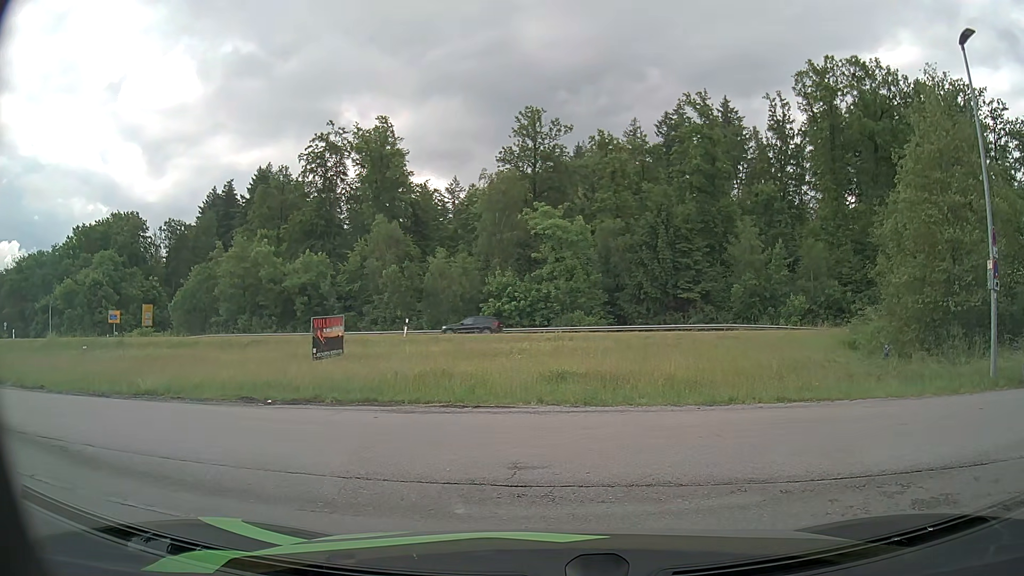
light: Day
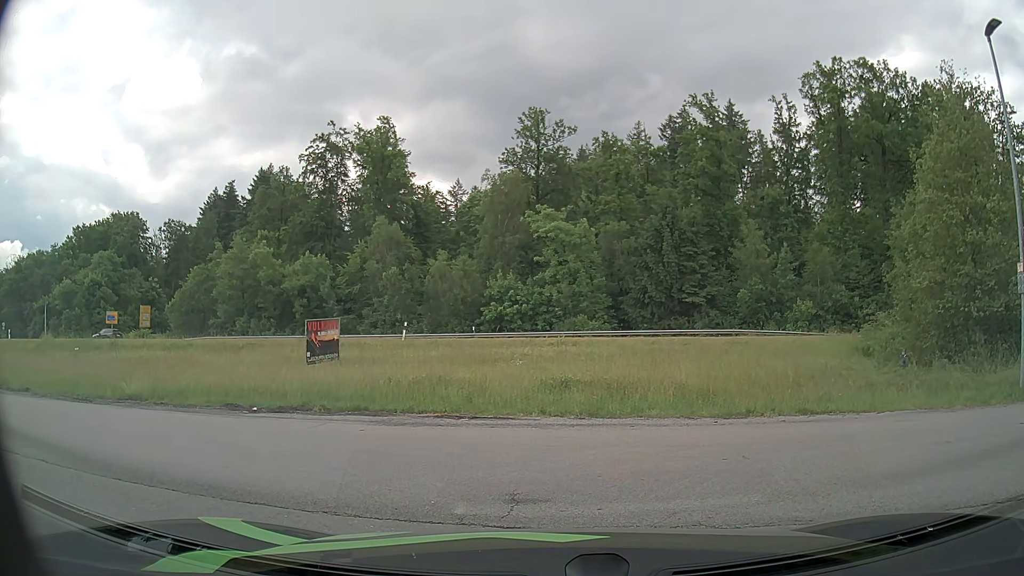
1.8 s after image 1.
(0.0, +1.0) m; 0°
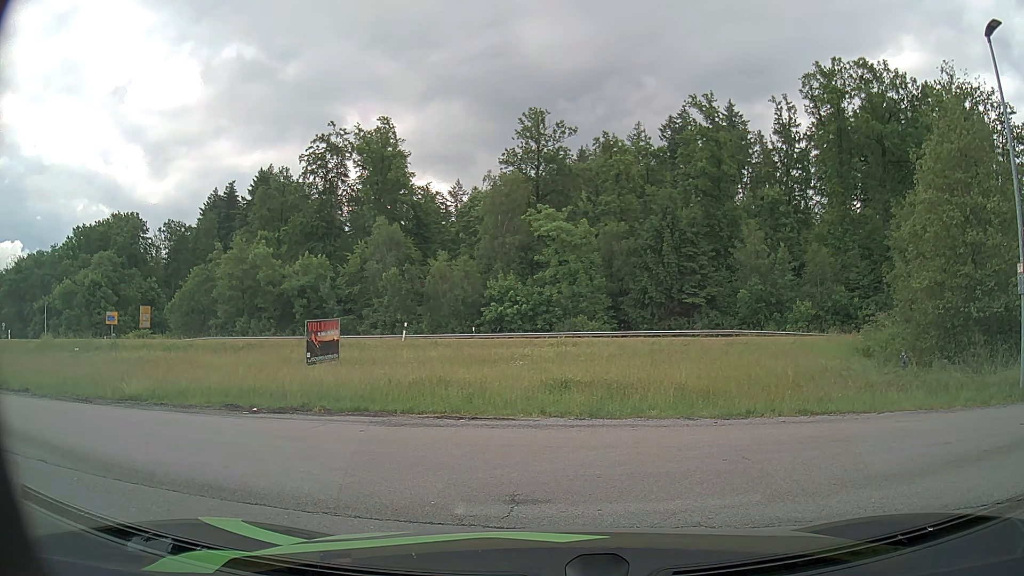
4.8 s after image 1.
(0.0, +0.1) m; 0°
